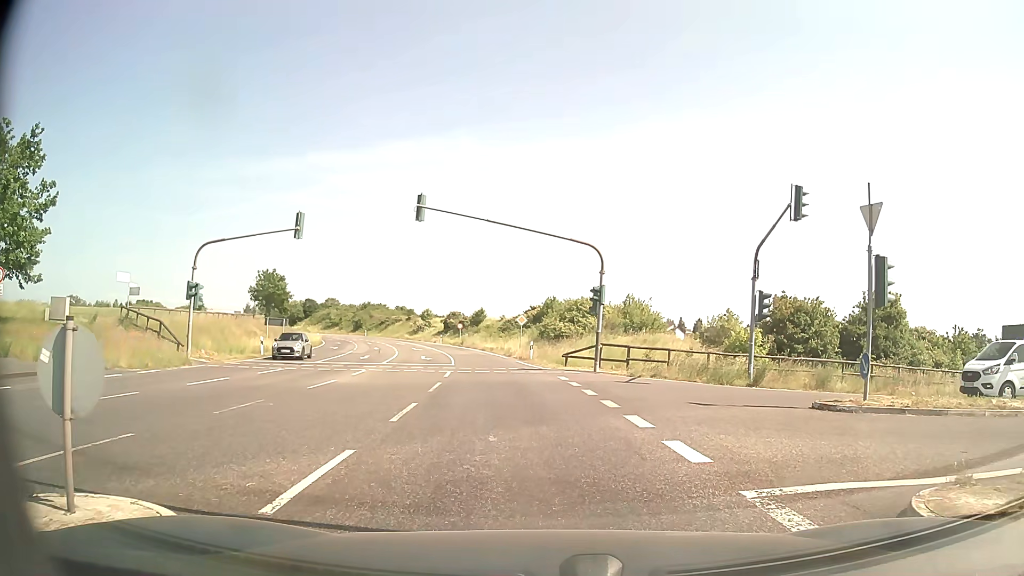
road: secondary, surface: asphalt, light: Day
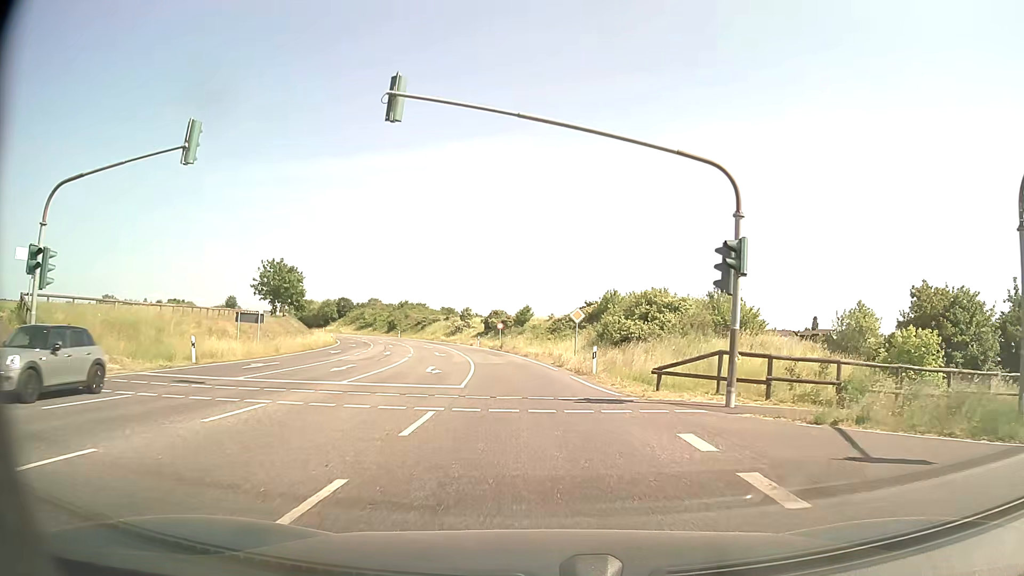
(-0.3, +14.7) m; -3°
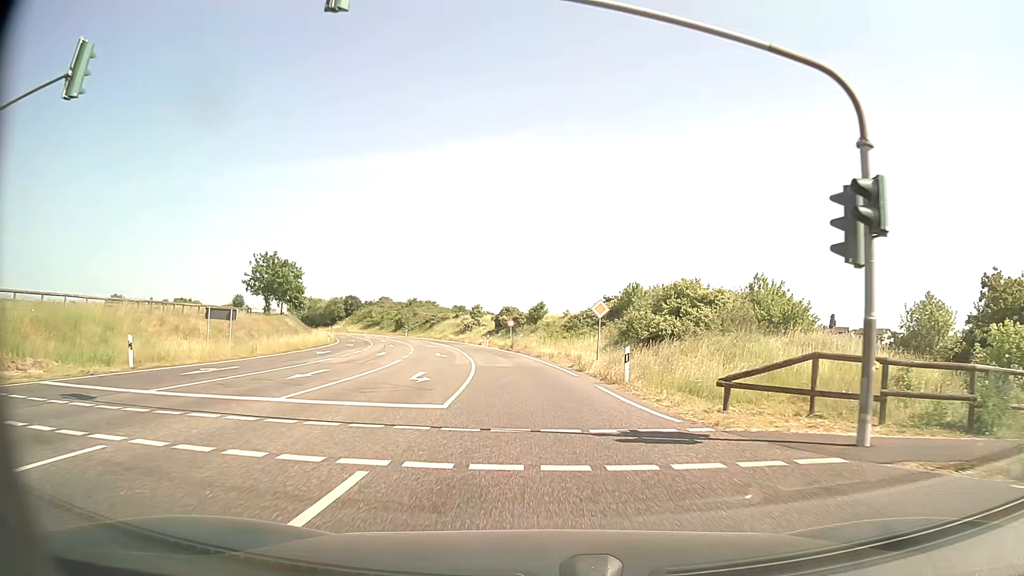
(-0.1, +6.0) m; -1°
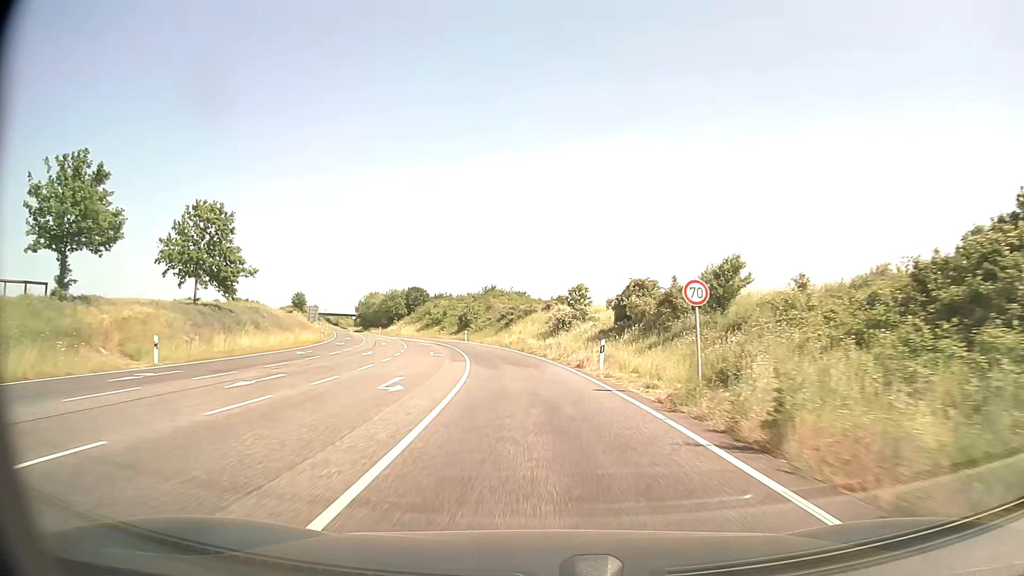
(-3.5, +47.5) m; -9°
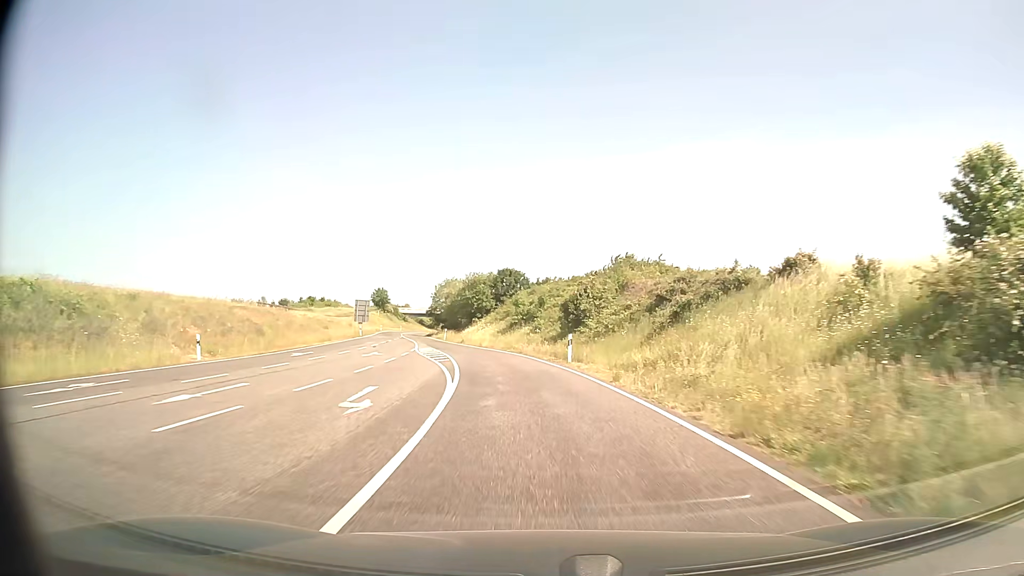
(-3.9, +45.4) m; -10°
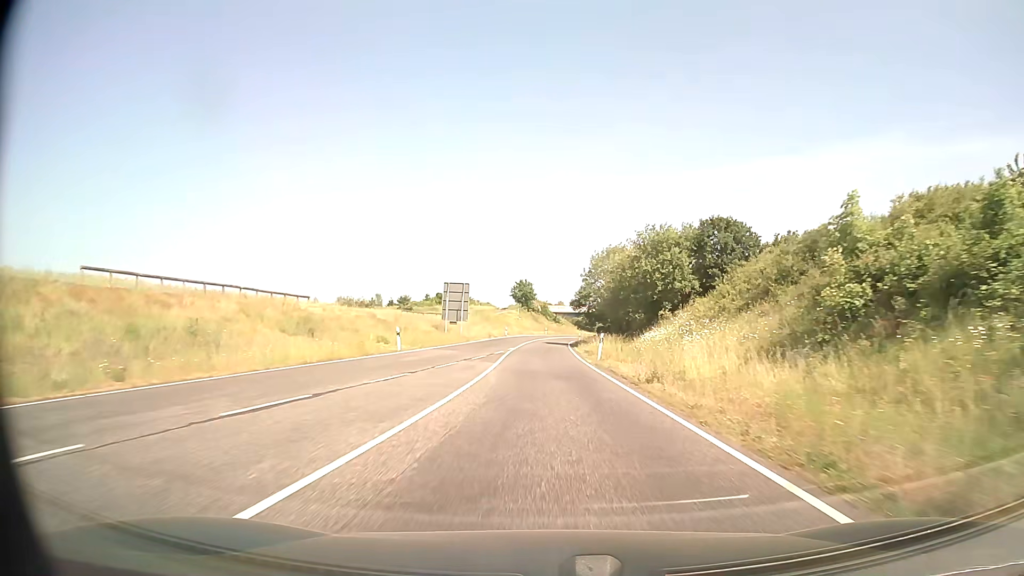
(-5.9, +44.1) m; -14°
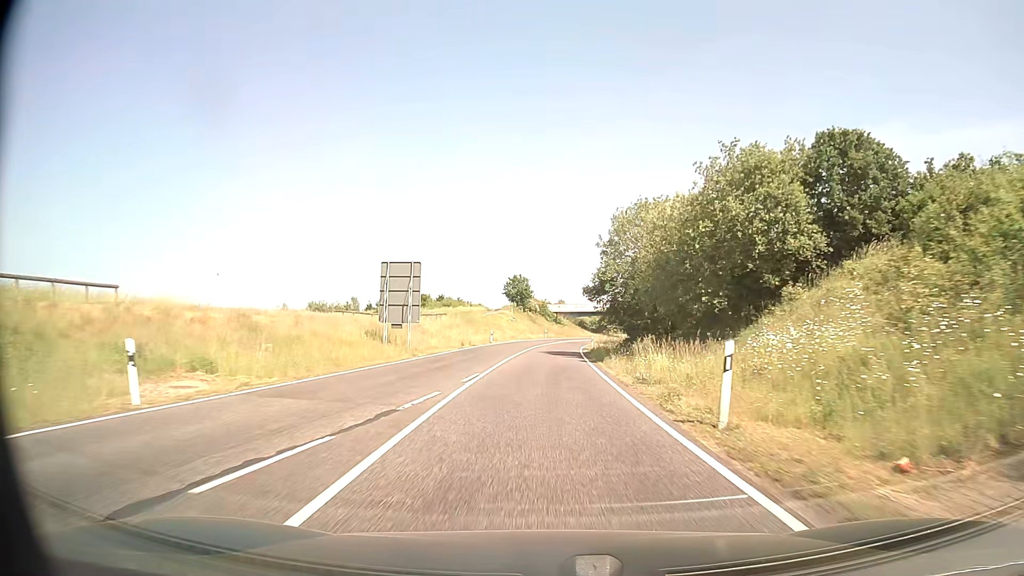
(0.0, +22.2) m; 0°
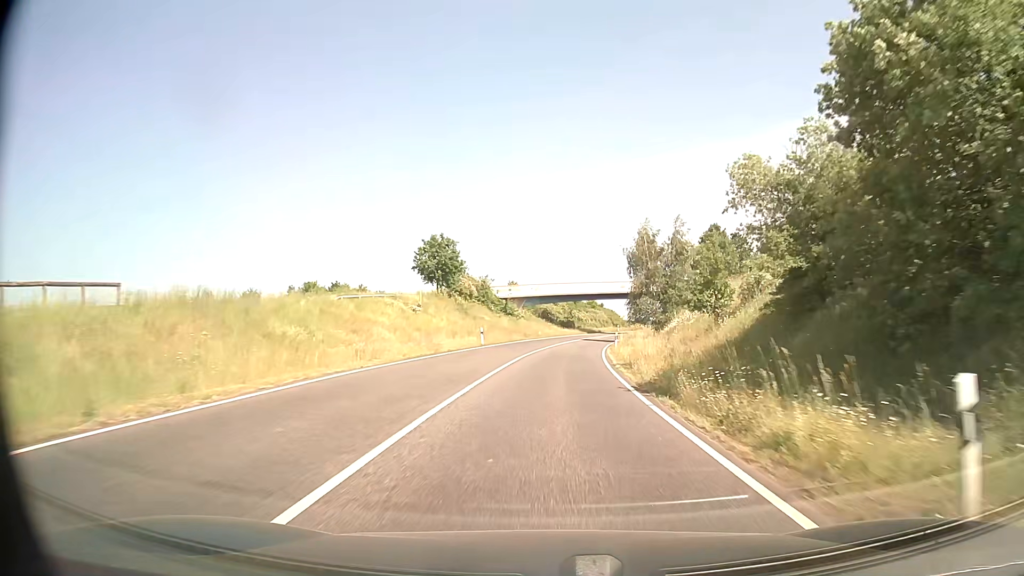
(+1.1, +55.7) m; +4°
(0, +10) (0, +20) (+1, +30) (+2, +40) (+3, +50) (+4, +60) (+6, +70) (+8, +79) (+10, +89) (+12, +99) m
